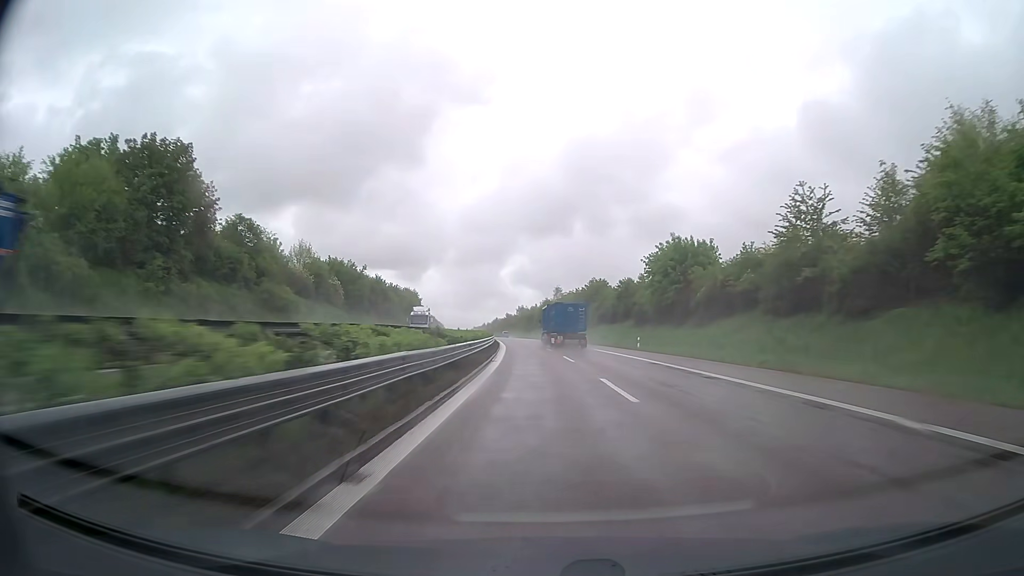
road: trunk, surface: asphalt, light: Day
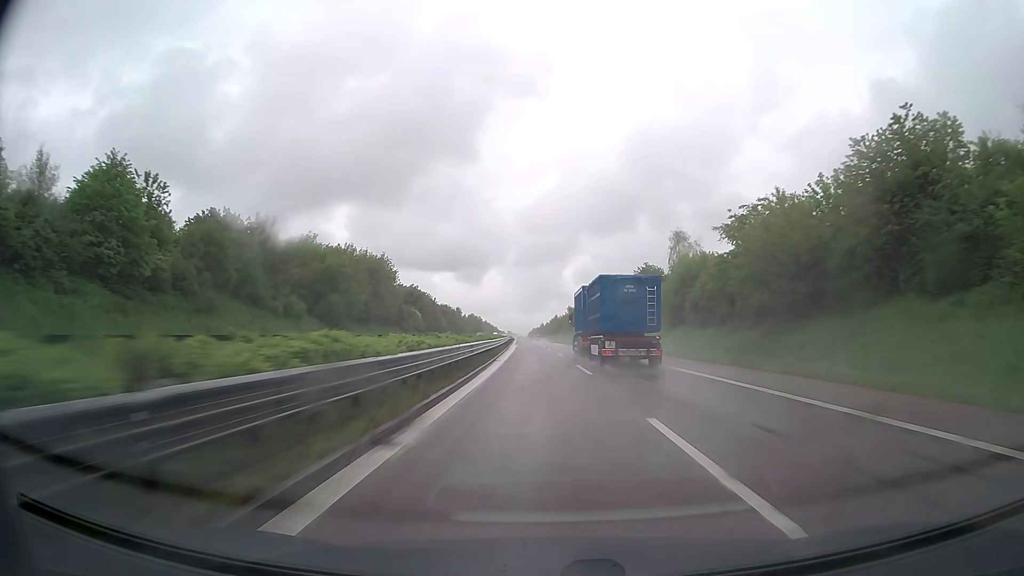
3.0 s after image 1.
(-5.1, +98.2) m; -5°
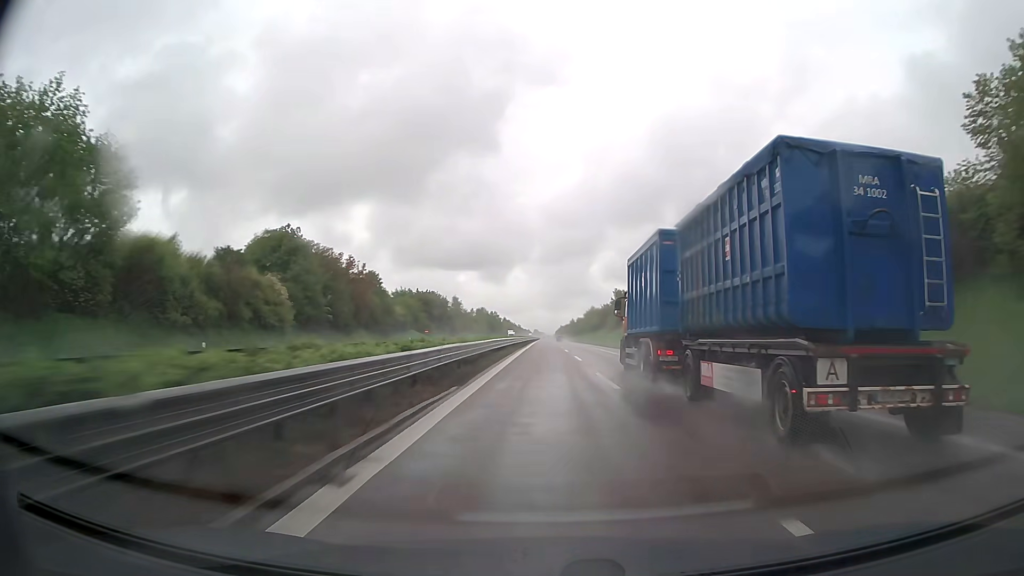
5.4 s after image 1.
(-2.0, +77.8) m; -2°
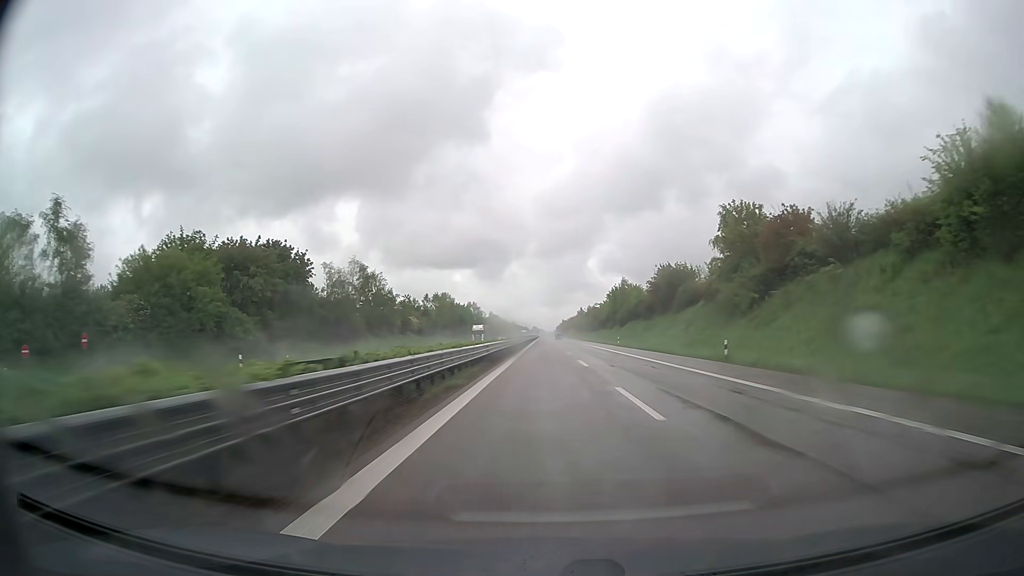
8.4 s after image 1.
(-0.1, +96.0) m; 0°
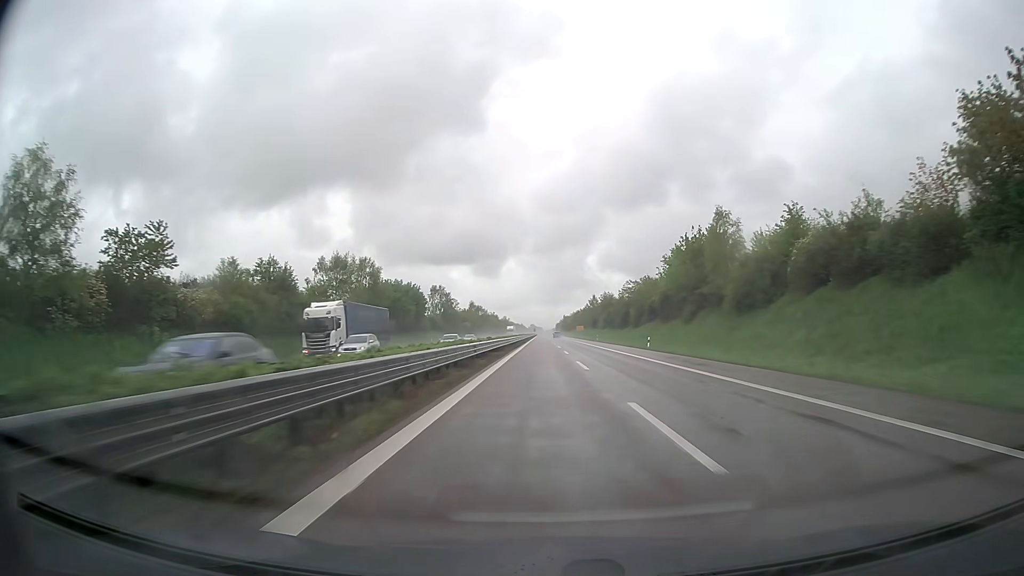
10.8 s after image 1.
(-0.2, +75.7) m; 0°
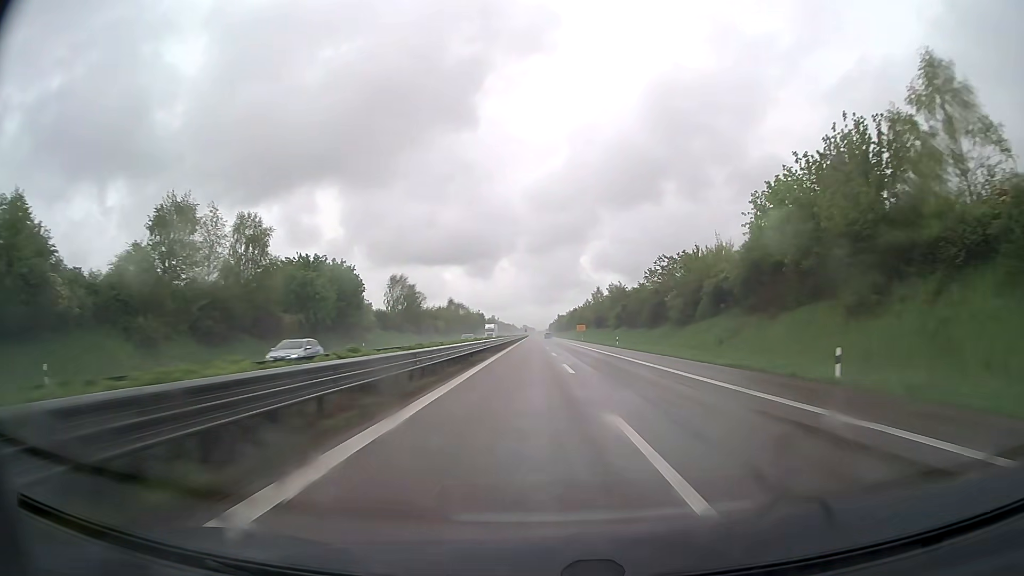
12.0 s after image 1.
(+0.2, +37.6) m; +1°
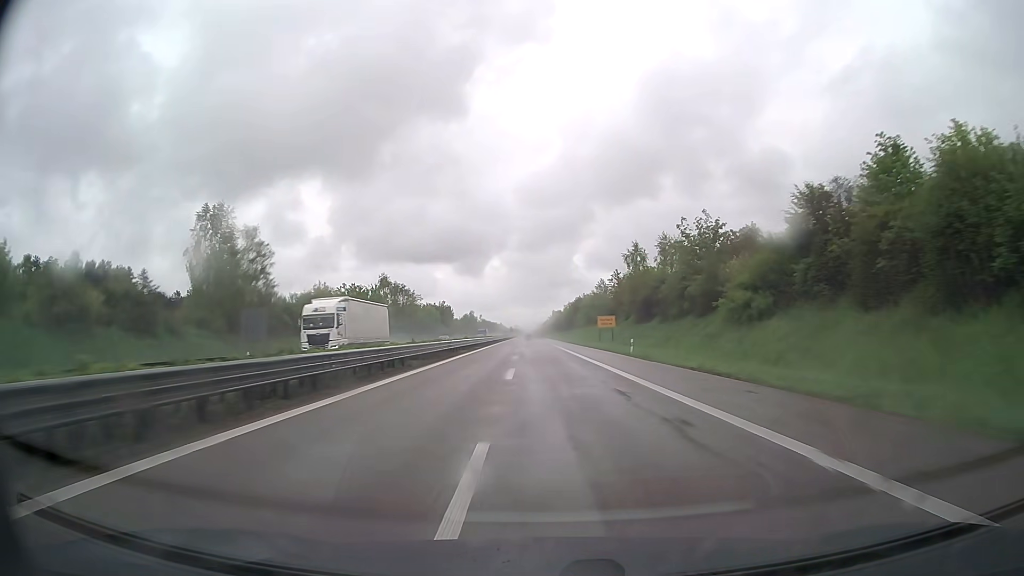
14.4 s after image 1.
(+0.6, +75.0) m; +1°
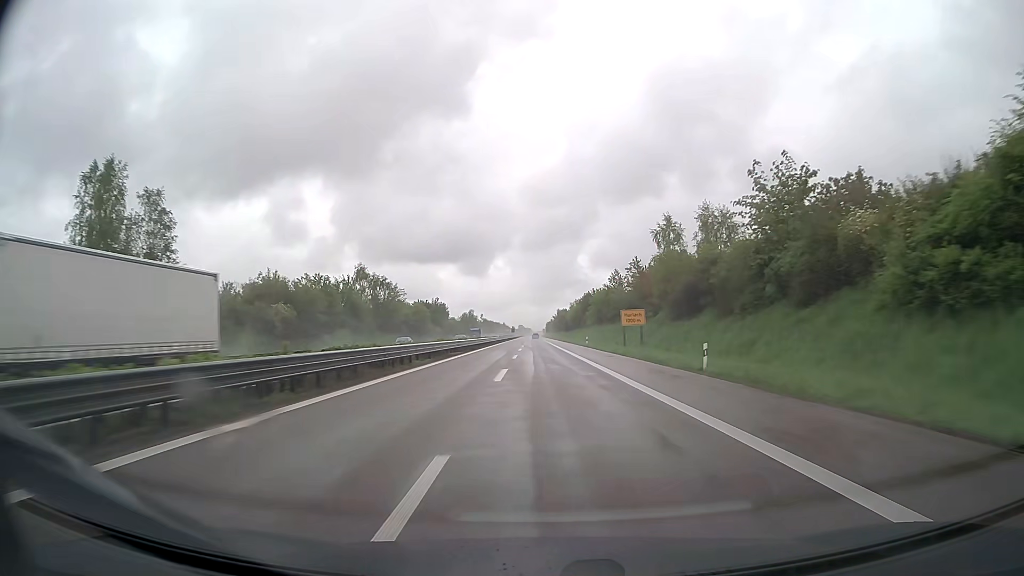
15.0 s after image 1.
(0.0, +18.7) m; 0°
(0, +10) (0, +20) (0, +30) (0, +40) (0, +50) (-1, +60) (-1, +70) (-1, +80) (-1, +90) (-1, +100) m
